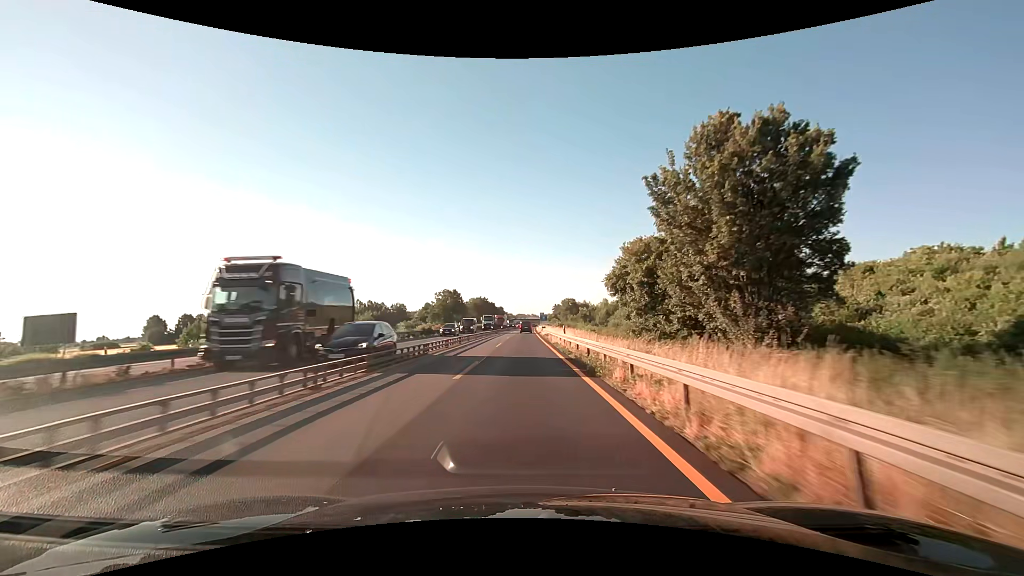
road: motorway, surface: asphalt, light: Day
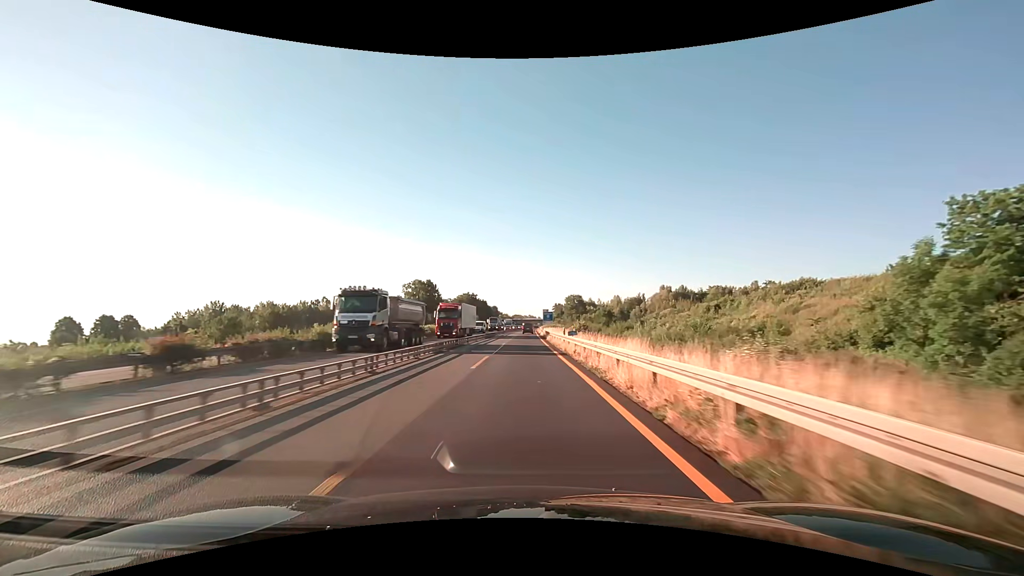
(+0.1, +50.0) m; 0°
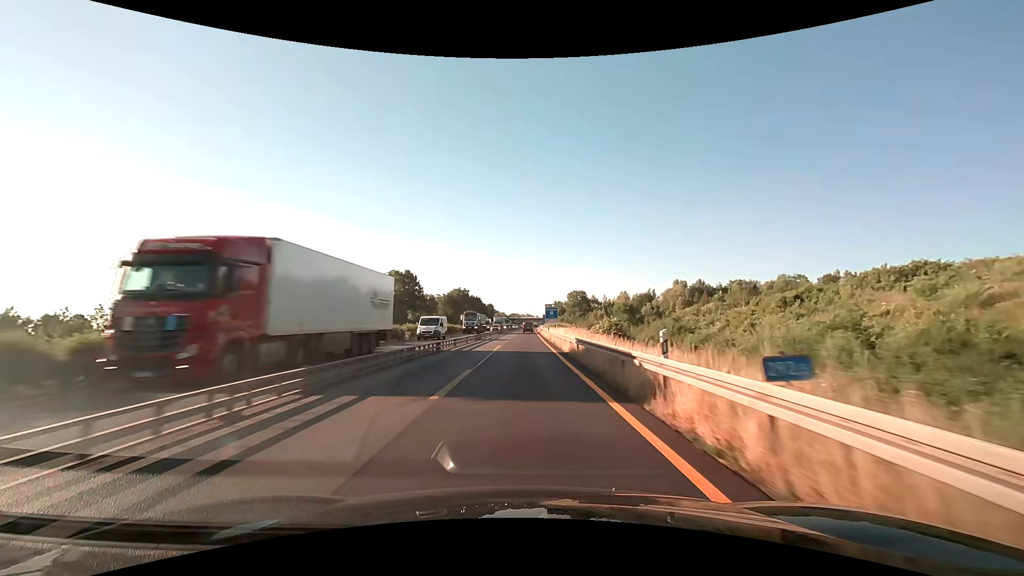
(+0.1, +25.0) m; 0°
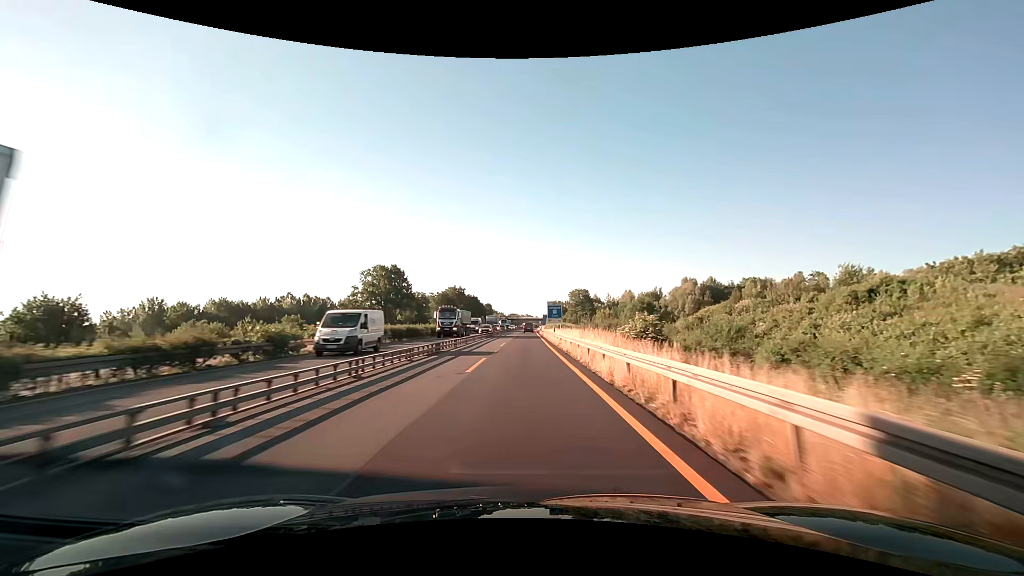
(0.0, +12.5) m; 0°
(0, +10) (0, +20) (0, +30) (0, +40) (0, +50) (0, +60) (0, +70) (+1, +80) (+1, +90) (+1, +100) m
